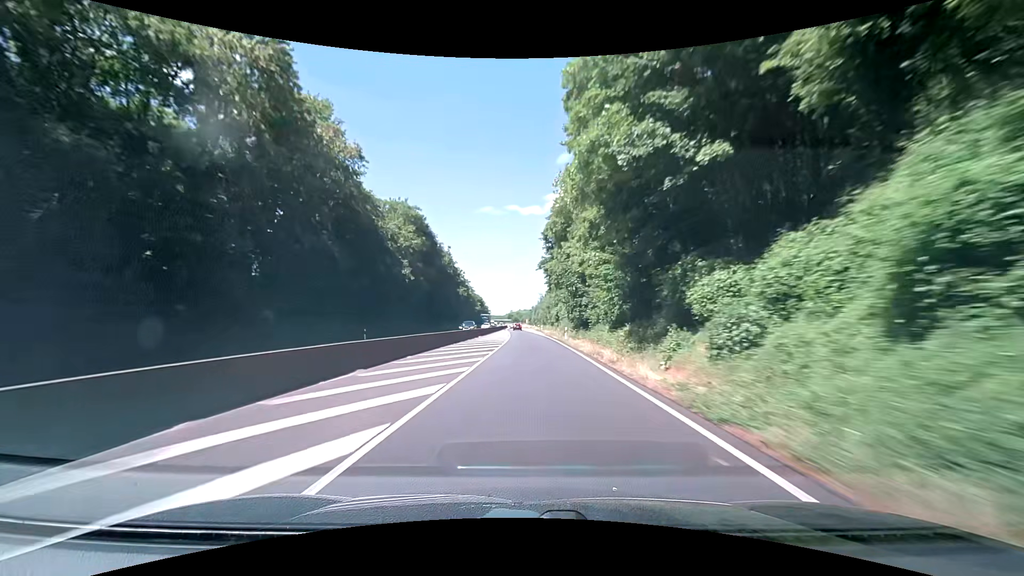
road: trunk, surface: asphalt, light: Day
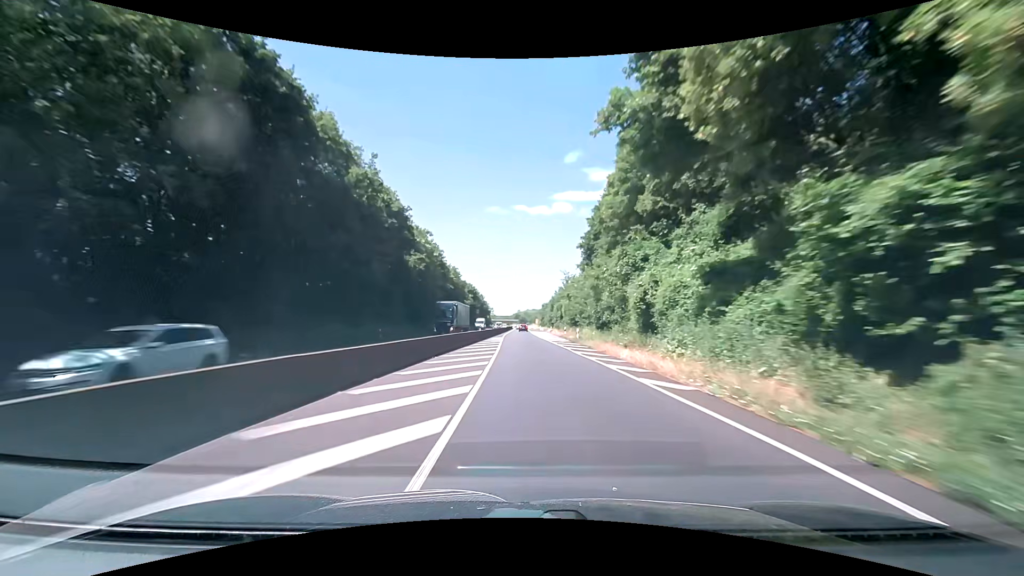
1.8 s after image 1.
(-0.3, +50.2) m; 0°
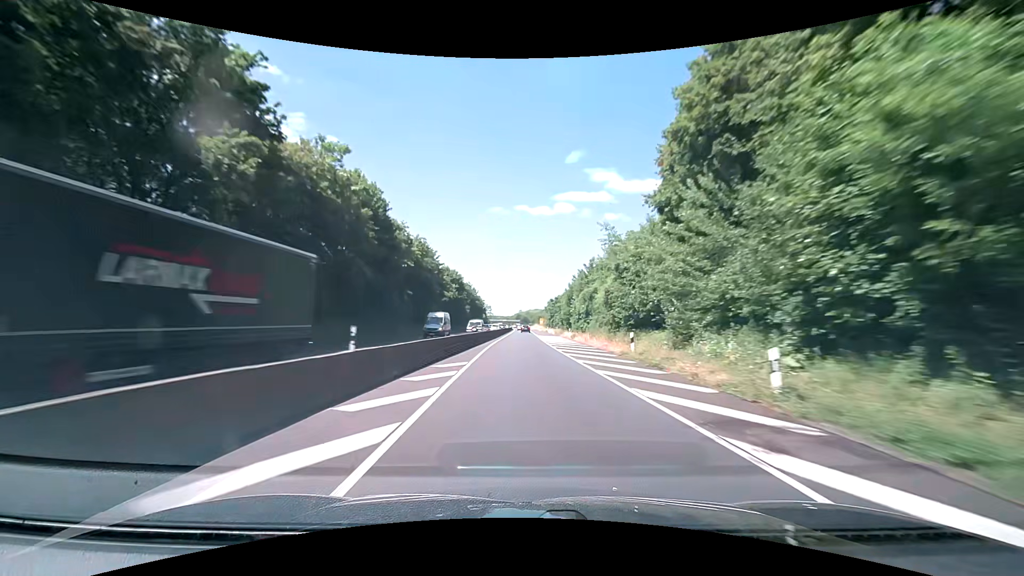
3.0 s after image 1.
(-0.3, +32.7) m; -1°
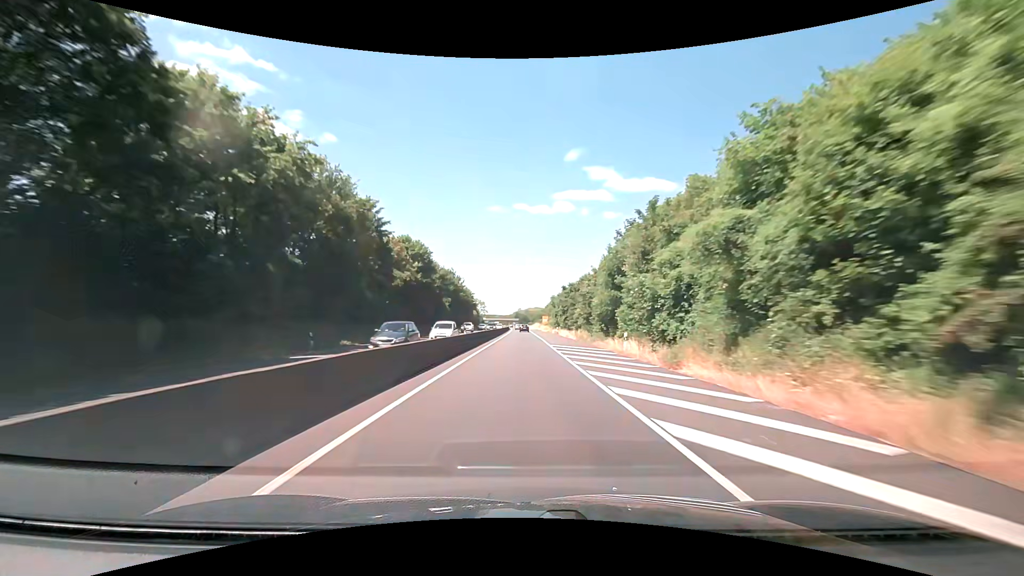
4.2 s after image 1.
(+0.1, +32.3) m; 0°
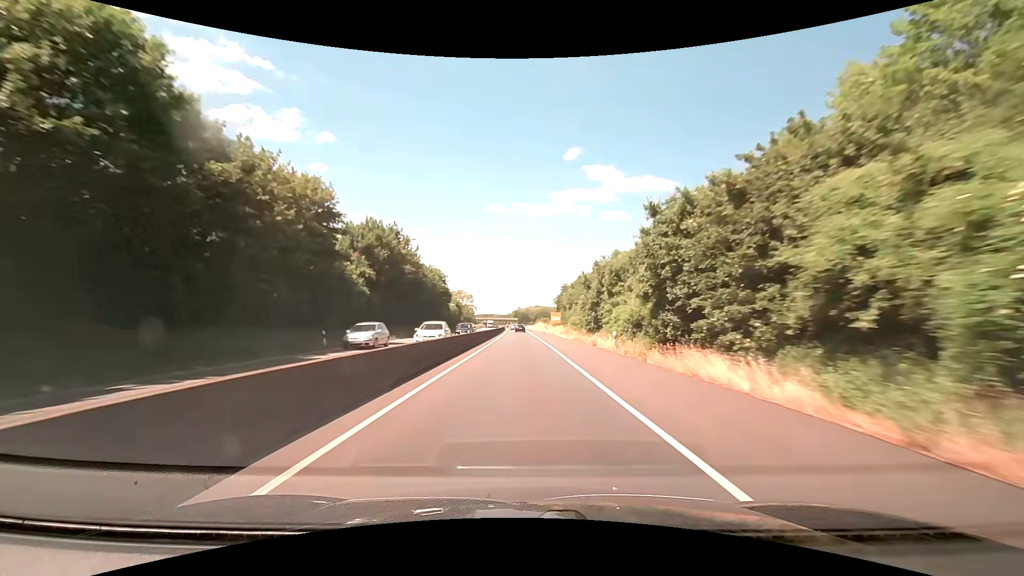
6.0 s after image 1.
(+0.1, +48.1) m; 0°
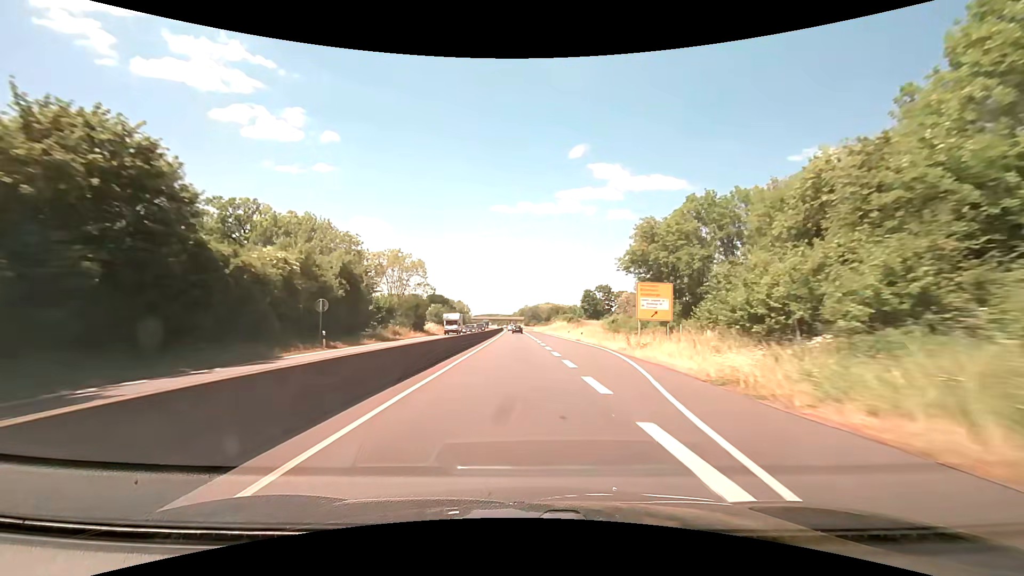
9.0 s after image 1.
(-0.6, +79.1) m; -1°
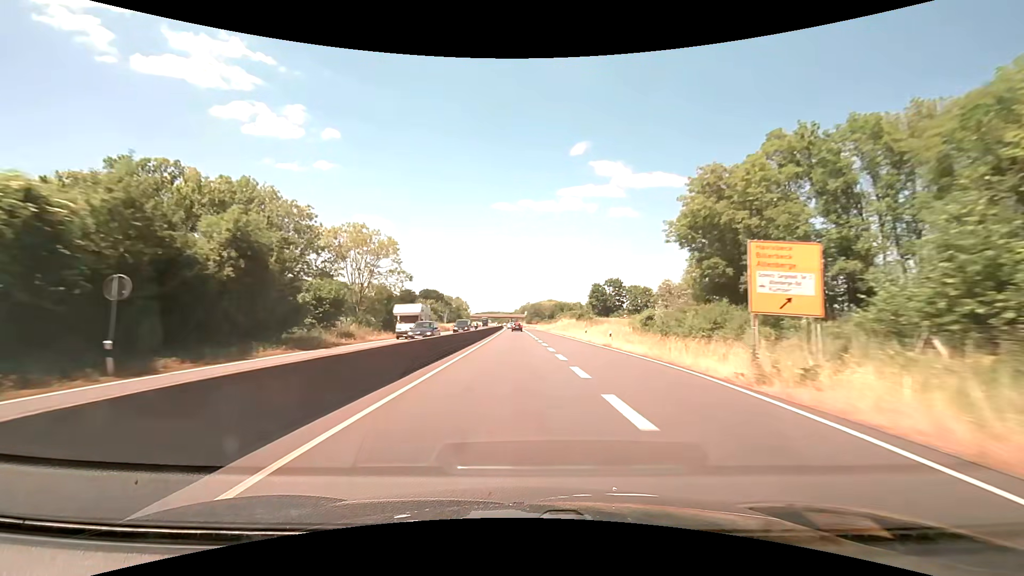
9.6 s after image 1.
(0.0, +15.7) m; 0°
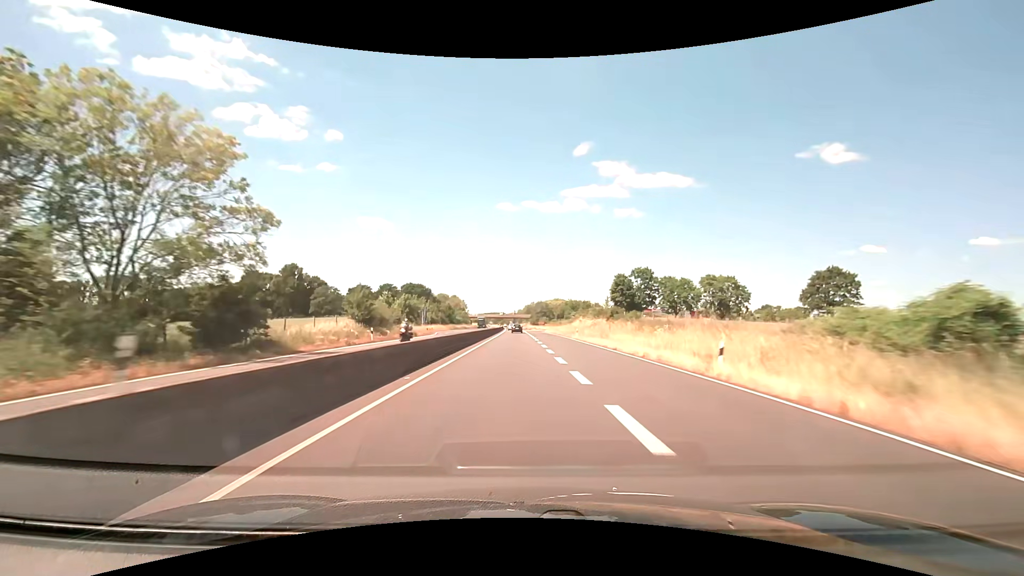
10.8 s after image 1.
(0.0, +31.1) m; 0°
(0, +10) (0, +20) (0, +30) (0, +40) (0, +50) (0, +60) (-1, +70) (-1, +80) (-1, +90) (-1, +100) m
